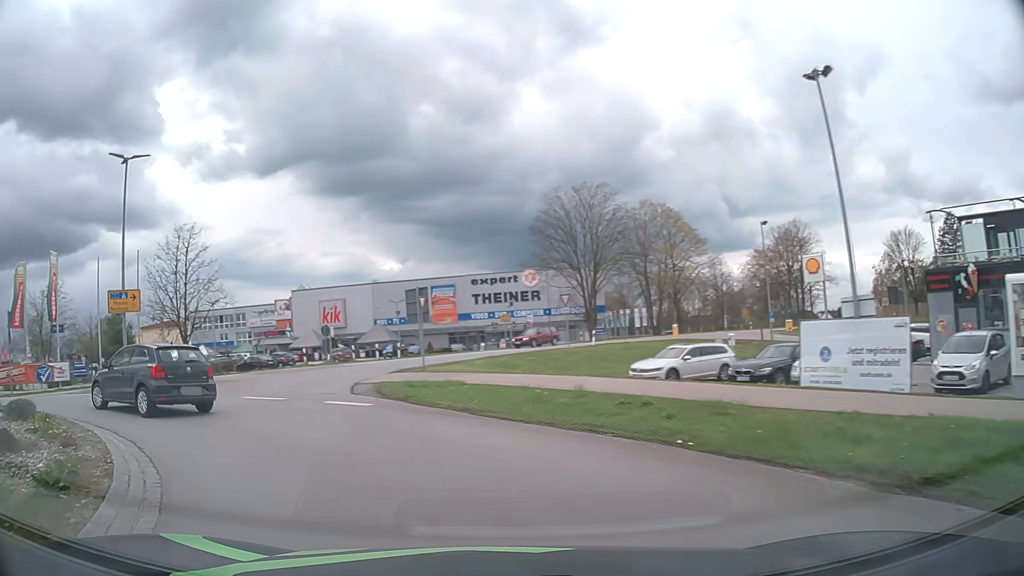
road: secondary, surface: asphalt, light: Day
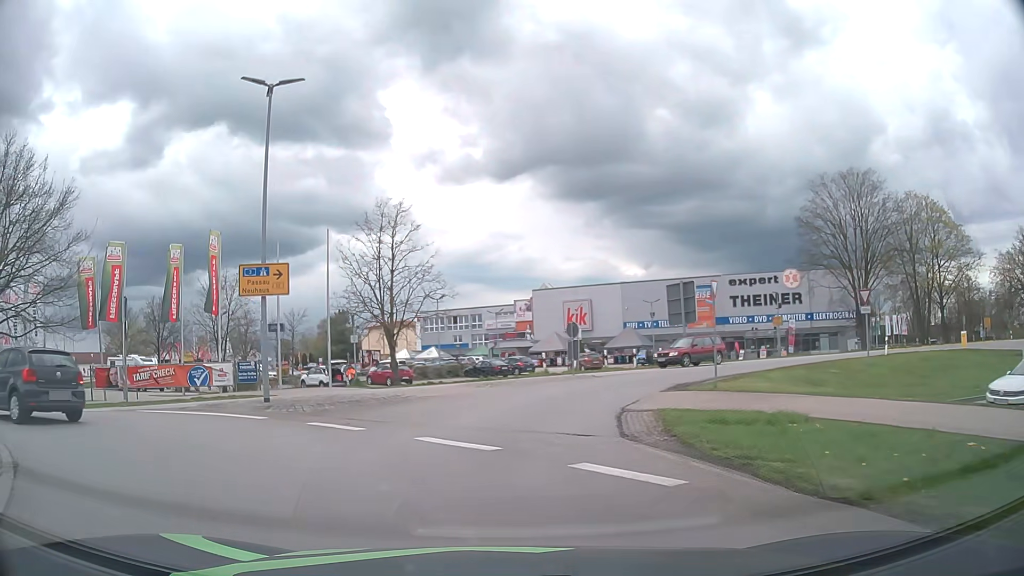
(-1.7, +8.1) m; -21°
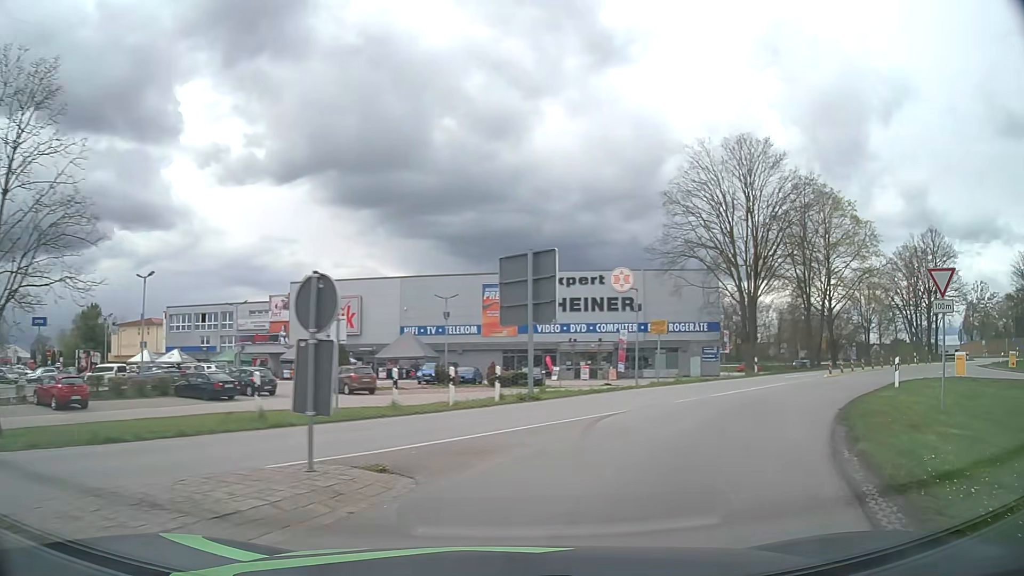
(+1.3, +18.3) m; +19°
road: primary_link
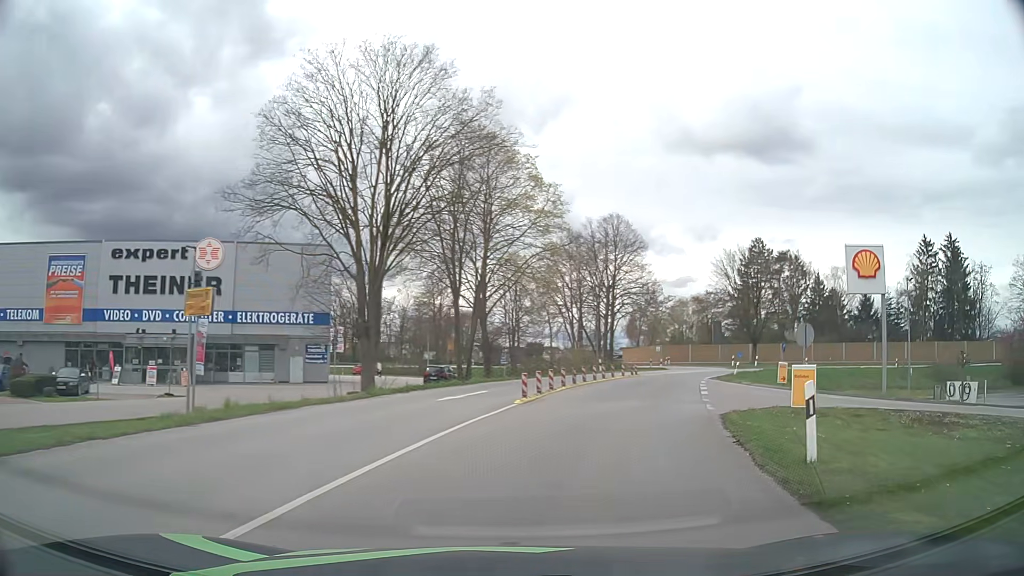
(+4.5, +14.9) m; +32°
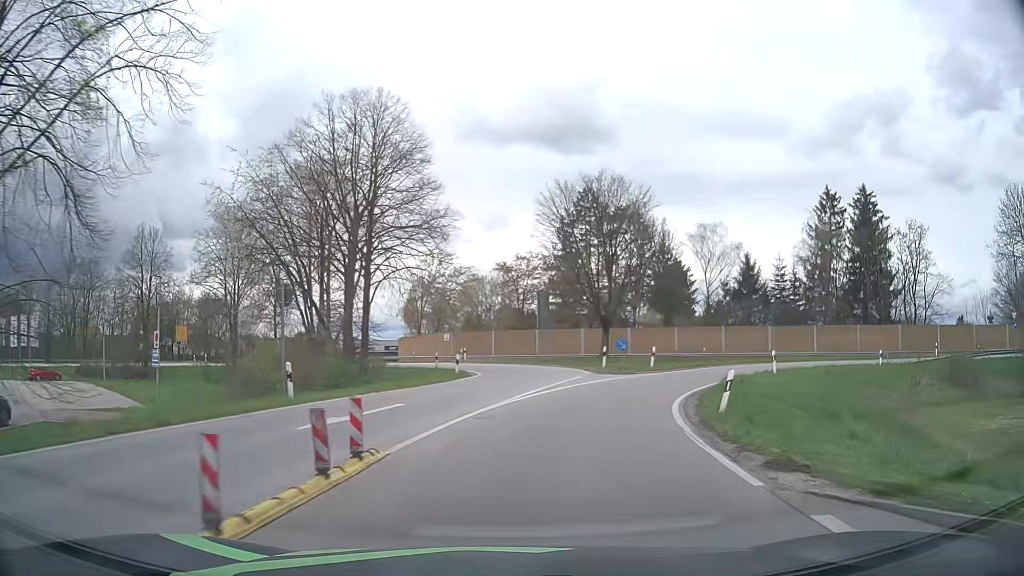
(+6.7, +31.5) m; +19°
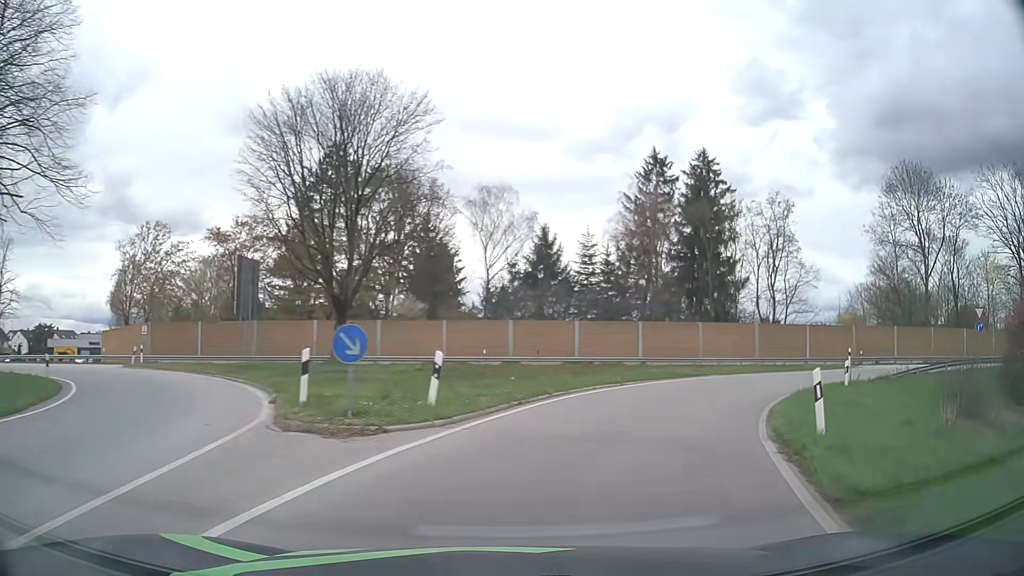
(+3.2, +19.6) m; +21°
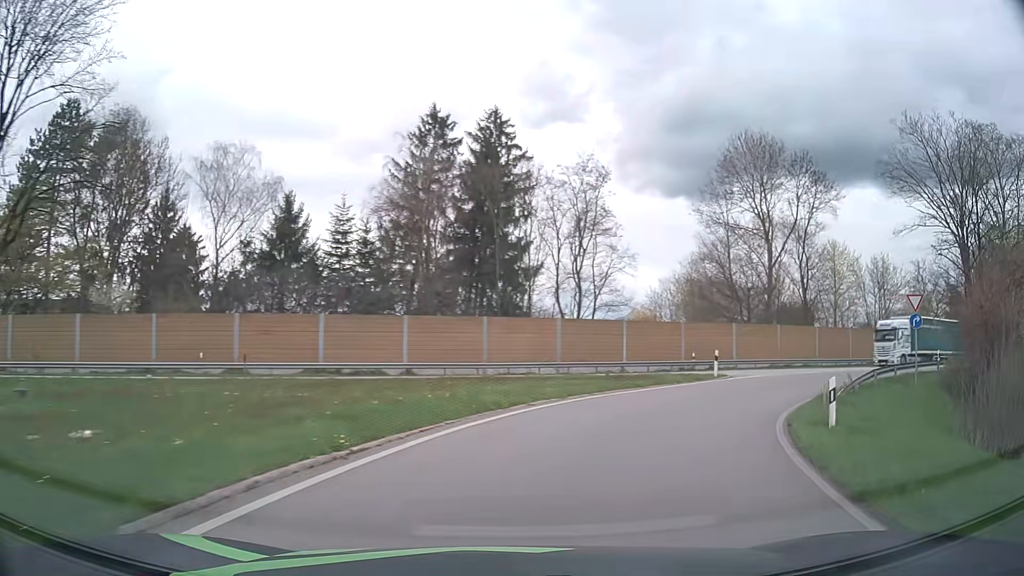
(+2.1, +12.6) m; +19°
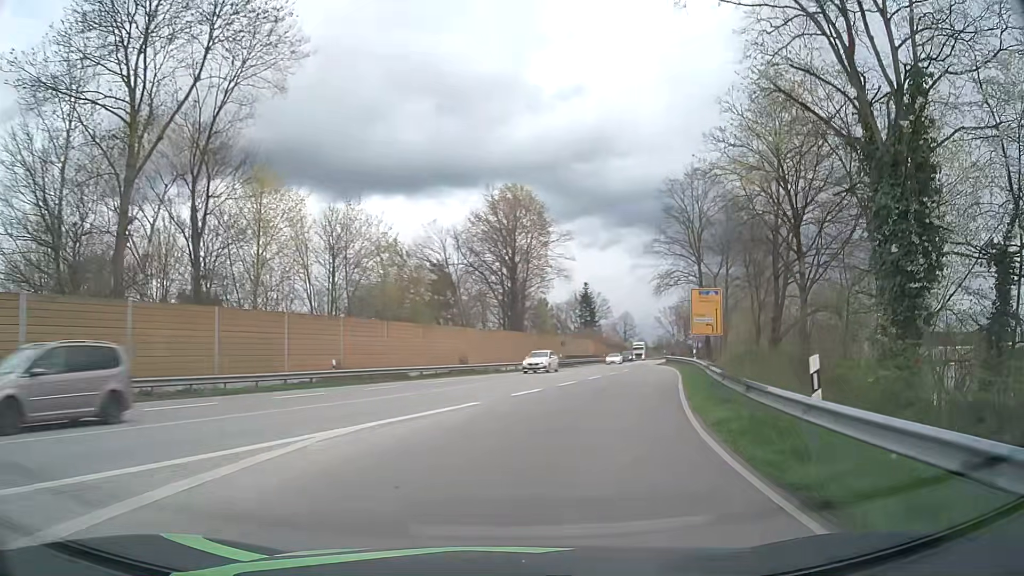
(+13.7, +27.9) m; +50°
(+1, +10) (+3, +20) (+5, +30) (+7, +39) (+9, +49) (+12, +59) (+14, +68) (+17, +78) (+20, +88) (+22, +97) m
